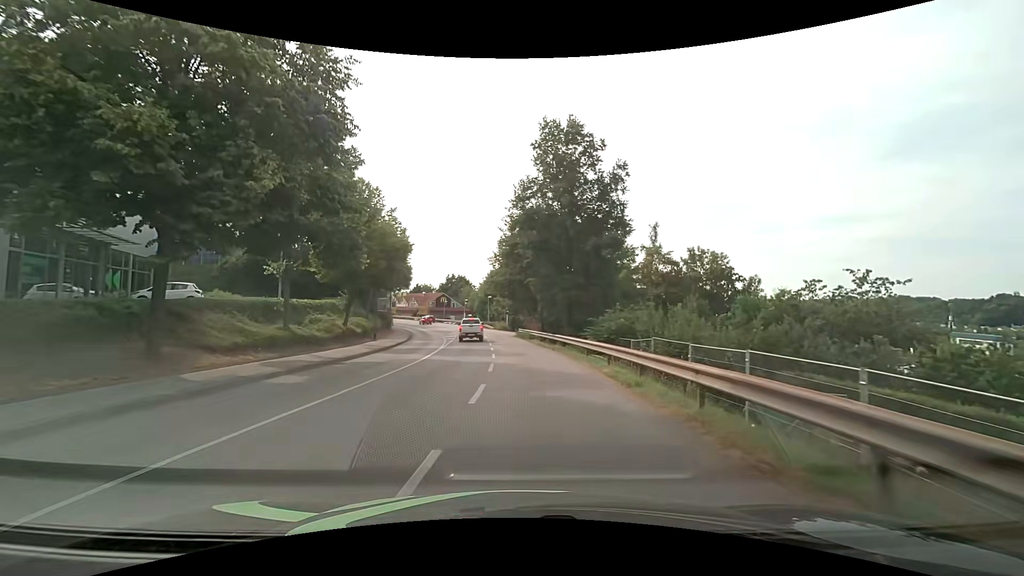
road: tertiary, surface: asphalt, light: Day
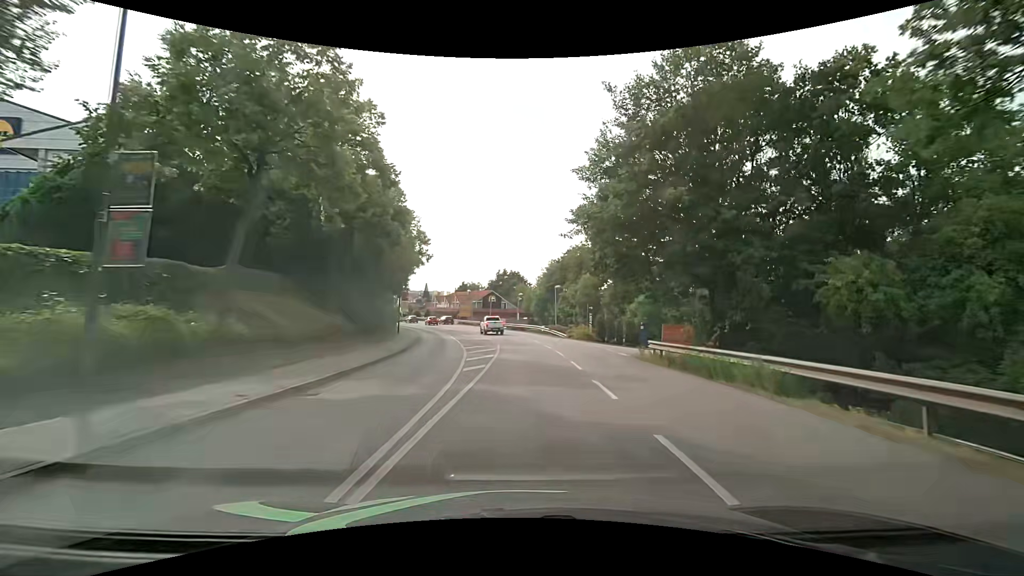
(-2.9, +28.8) m; -7°
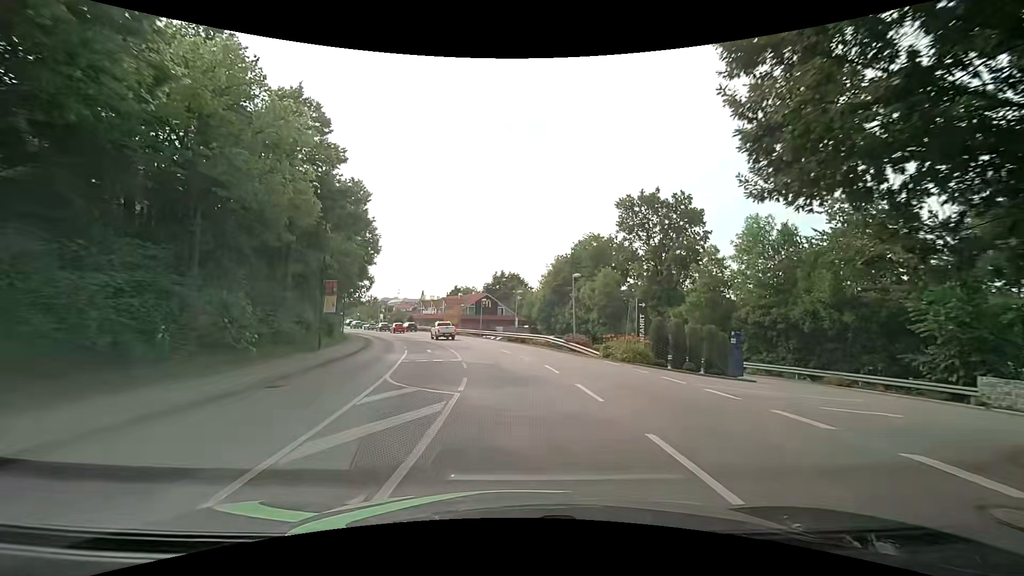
(+0.3, +17.7) m; 0°
(0, +10) (-1, +20) (-3, +30) (-4, +40) (-7, +49) (-10, +59) (-14, +68) (-18, +77) (-22, +86) (-27, +95) m
